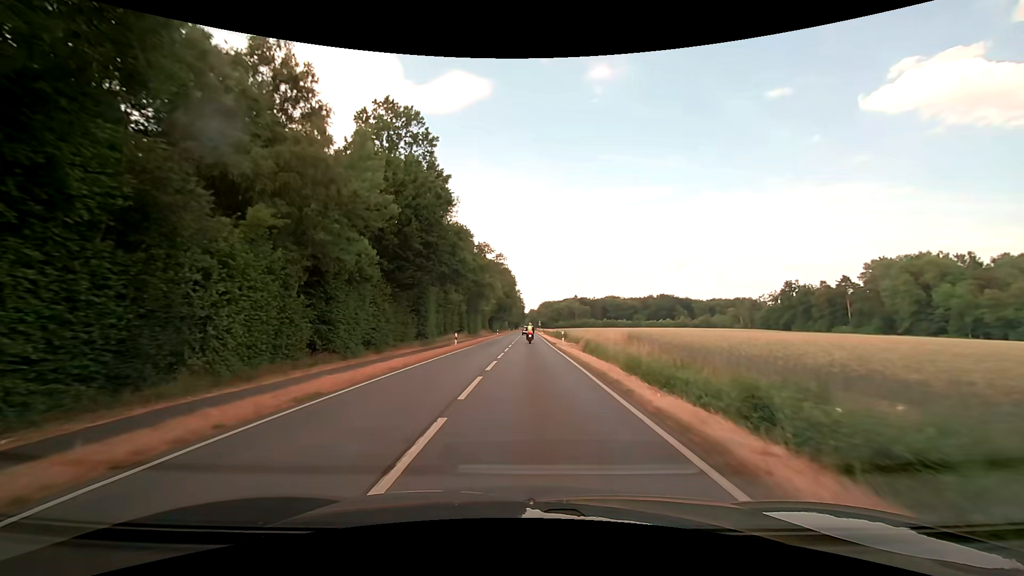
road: primary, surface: asphalt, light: Day
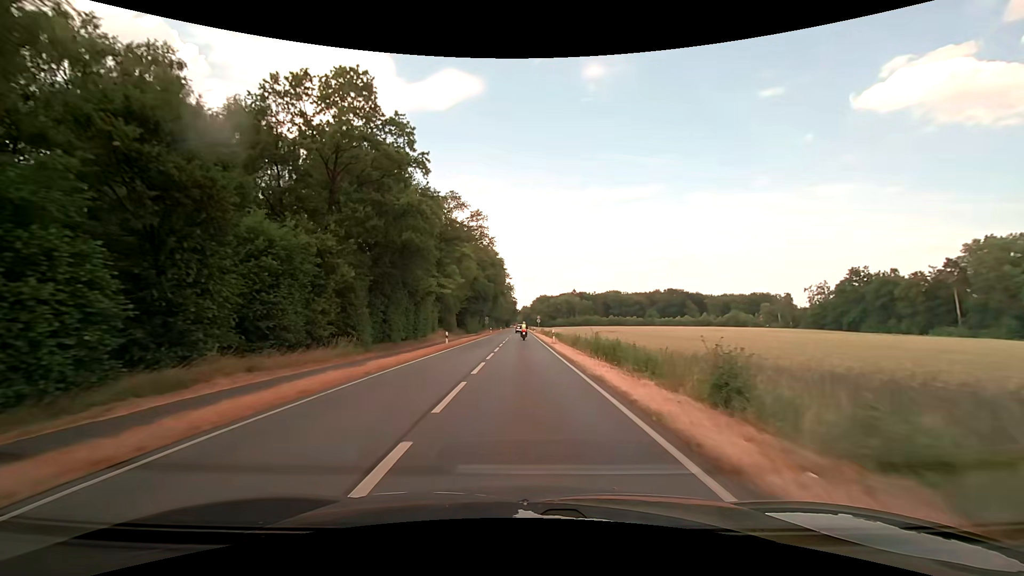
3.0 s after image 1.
(+0.6, +49.7) m; +1°
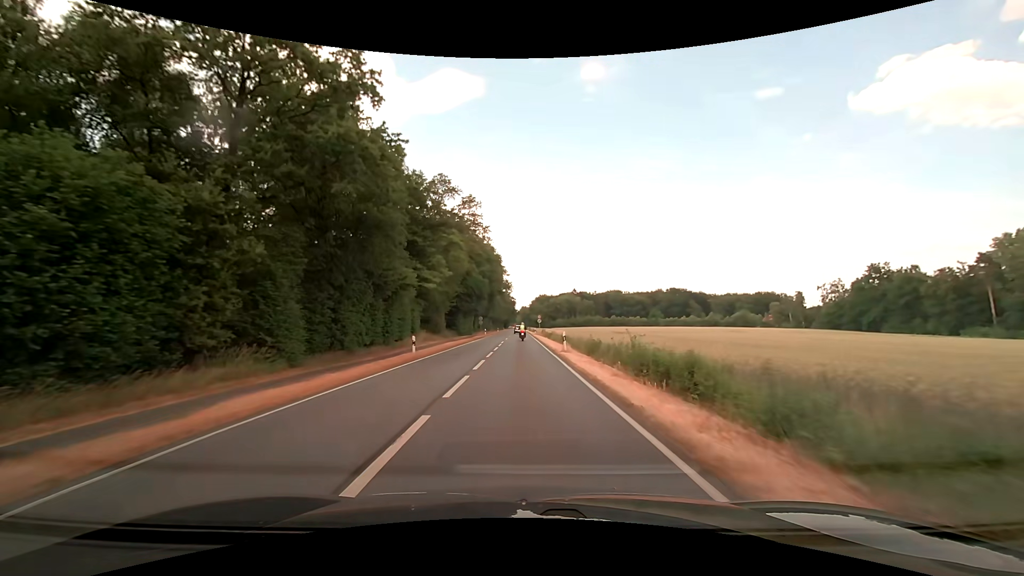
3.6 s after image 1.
(0.0, +10.3) m; 0°
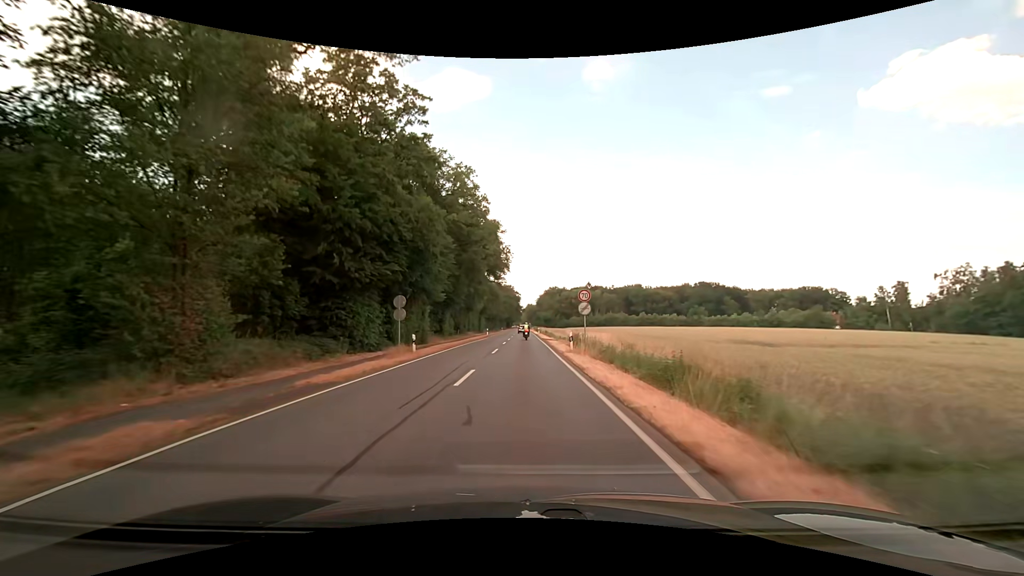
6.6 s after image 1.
(-0.2, +52.5) m; -1°
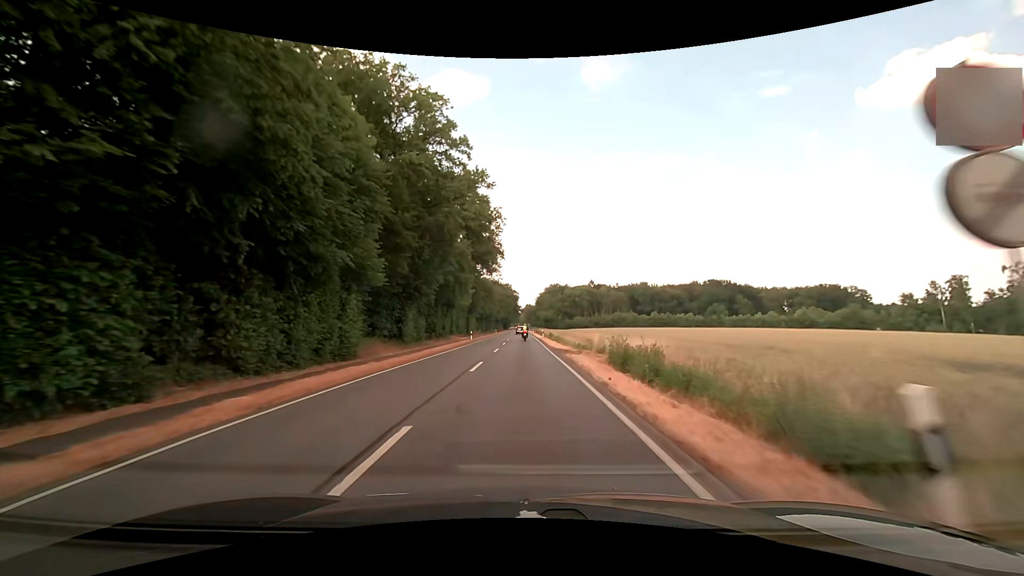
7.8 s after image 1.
(0.0, +21.3) m; 0°
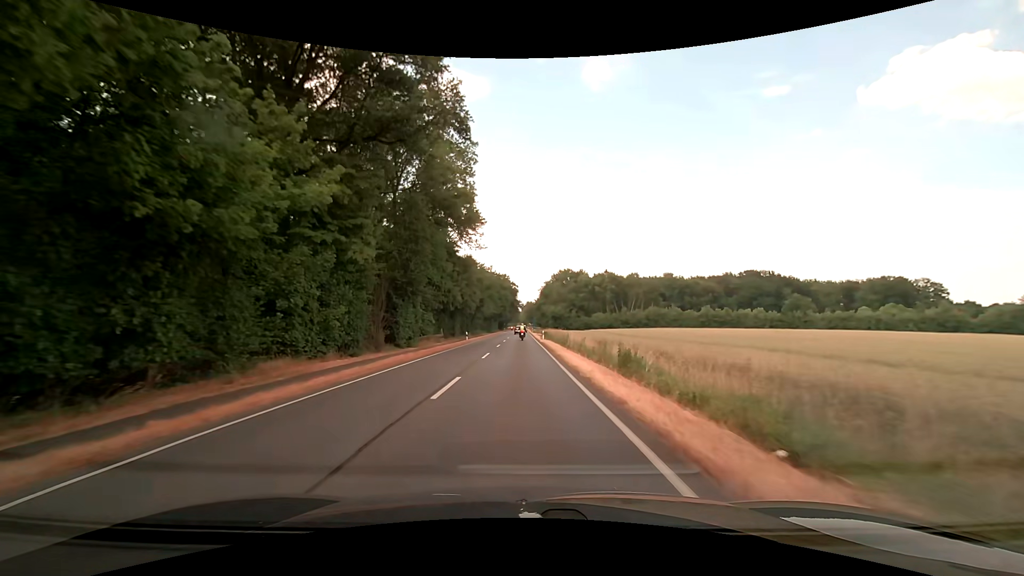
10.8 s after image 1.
(0.0, +53.4) m; 0°
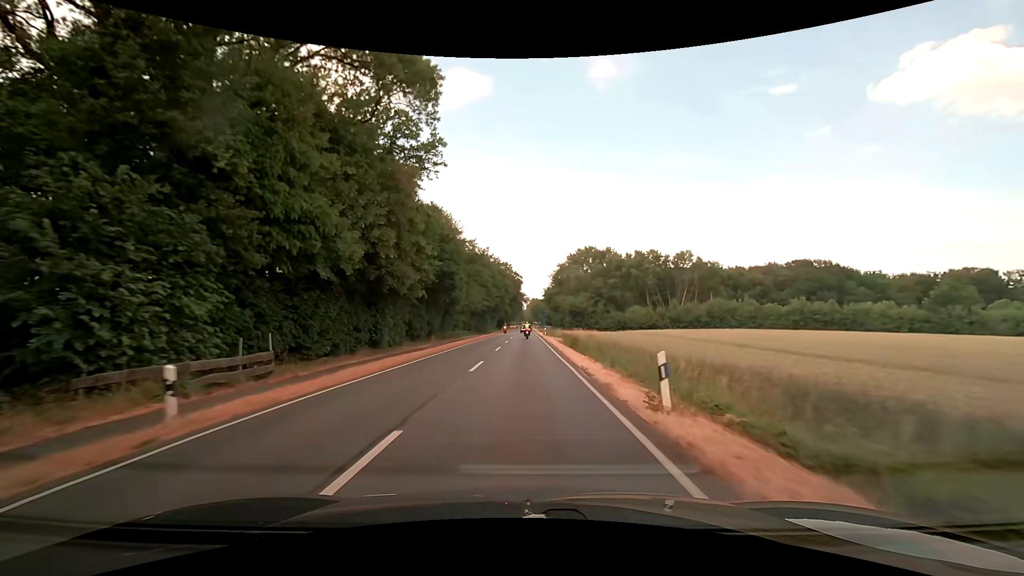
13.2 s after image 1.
(-0.1, +43.0) m; 0°
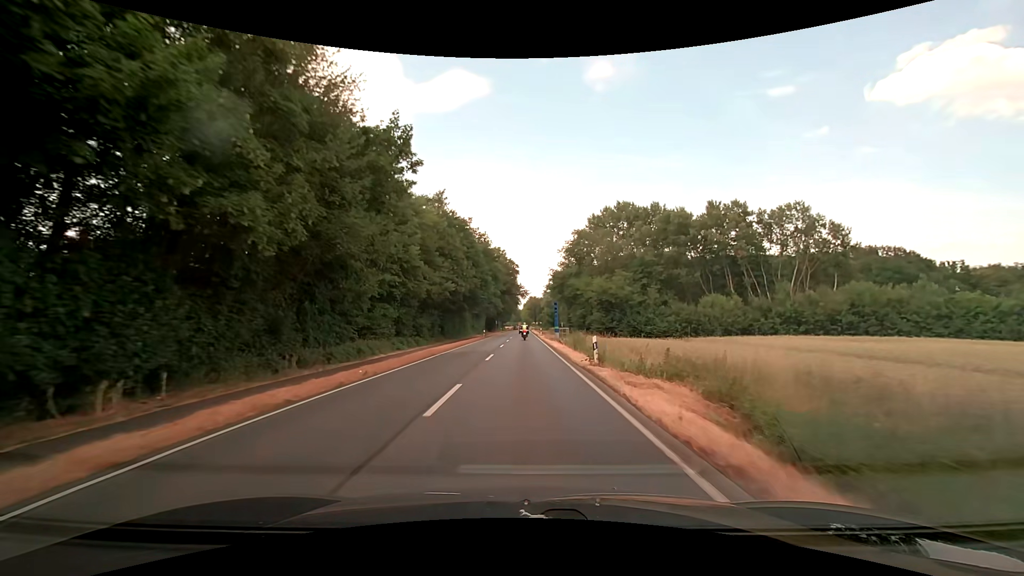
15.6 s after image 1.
(0.0, +43.0) m; 0°
(0, +10) (0, +20) (0, +30) (0, +40) (0, +50) (0, +60) (0, +70) (0, +80) (0, +90) (0, +100) m
